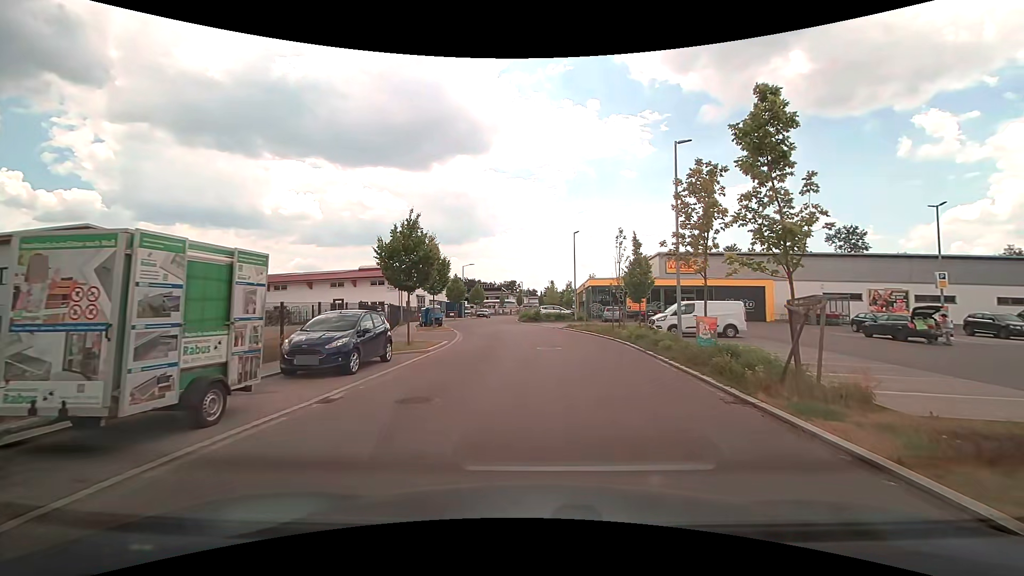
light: Day
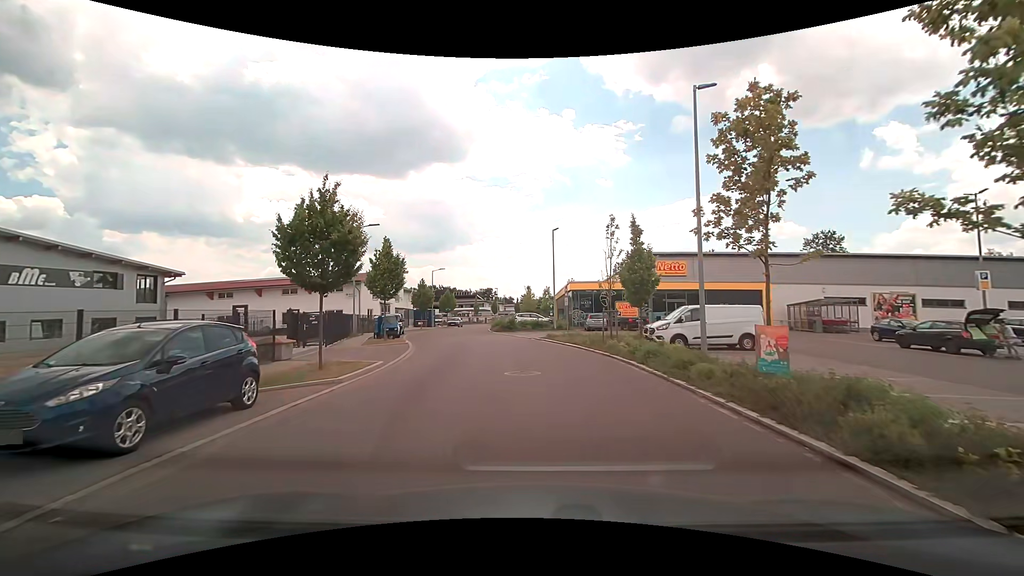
(+0.2, +5.6) m; +2°
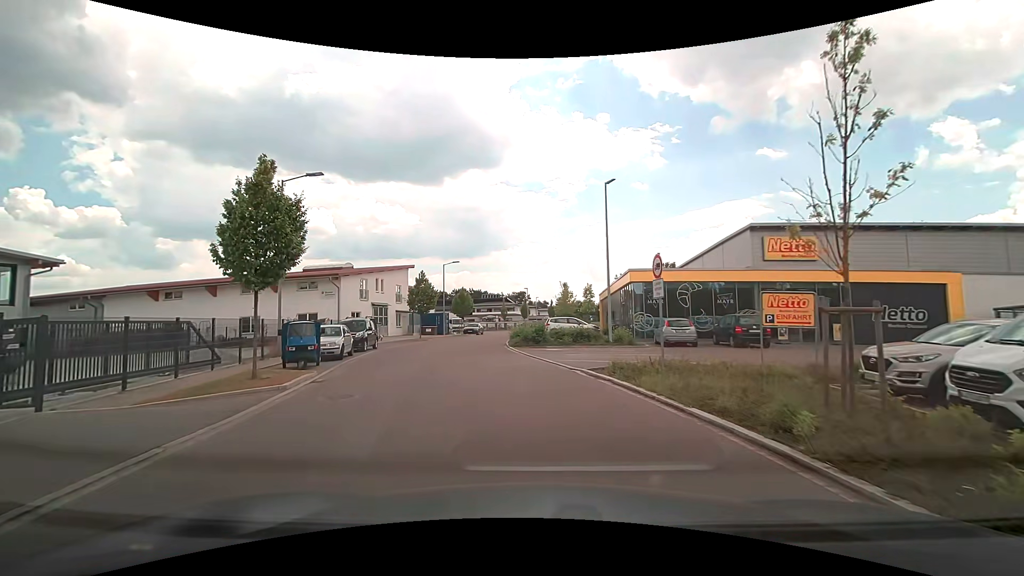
(-0.1, +15.5) m; -4°
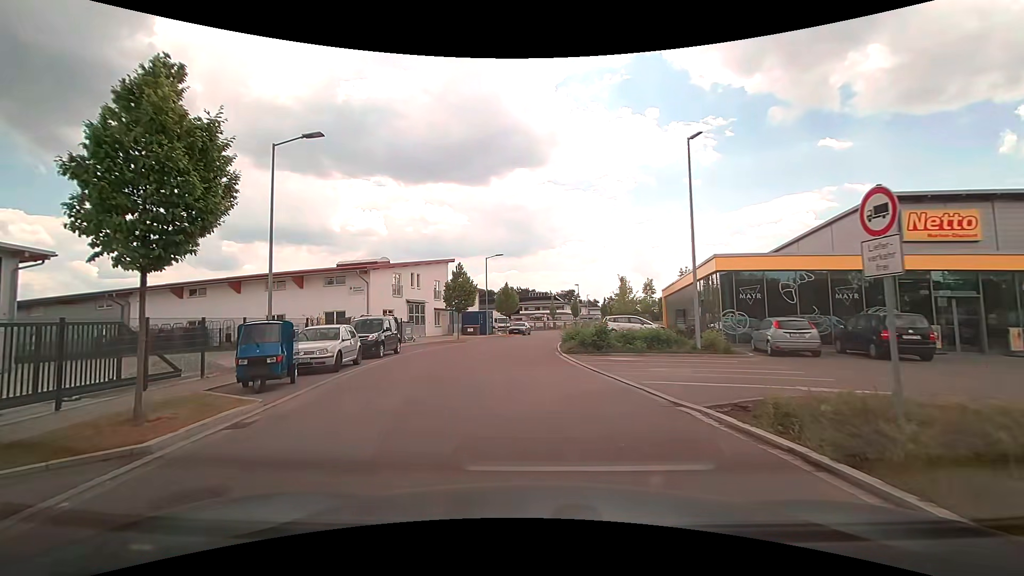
(-0.2, +5.6) m; -6°
